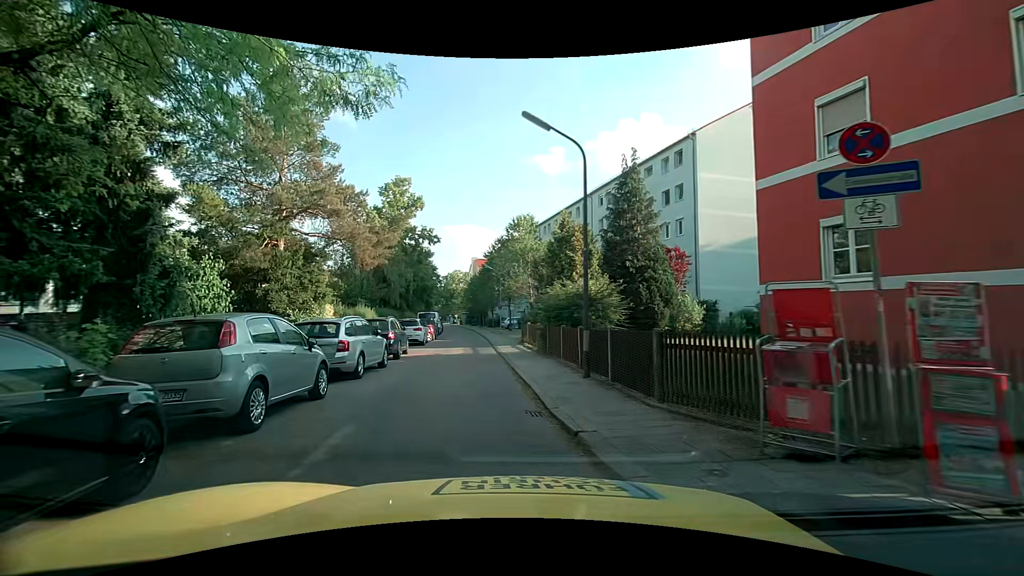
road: residential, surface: asphalt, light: Day
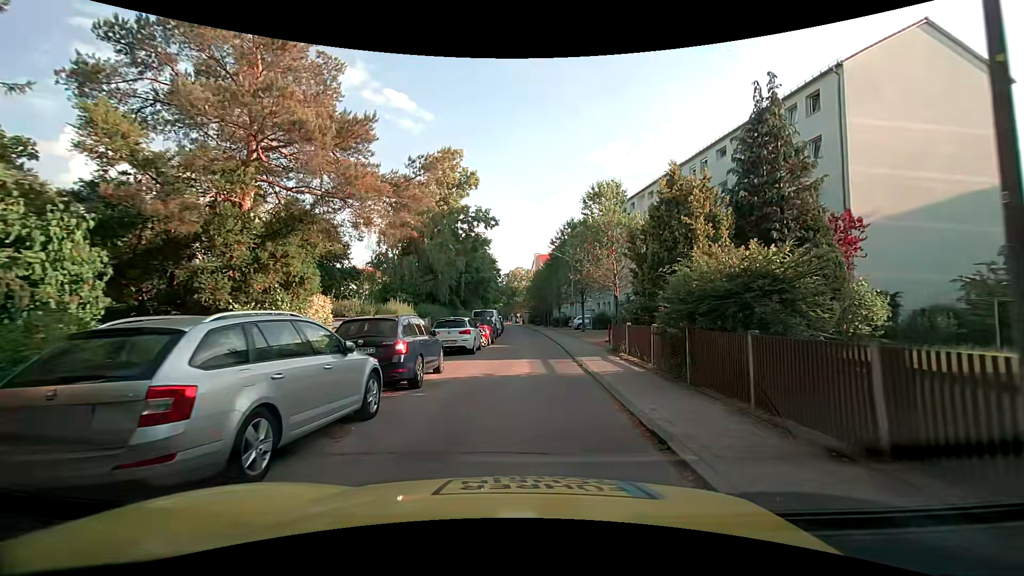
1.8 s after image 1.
(-0.9, +8.1) m; -5°
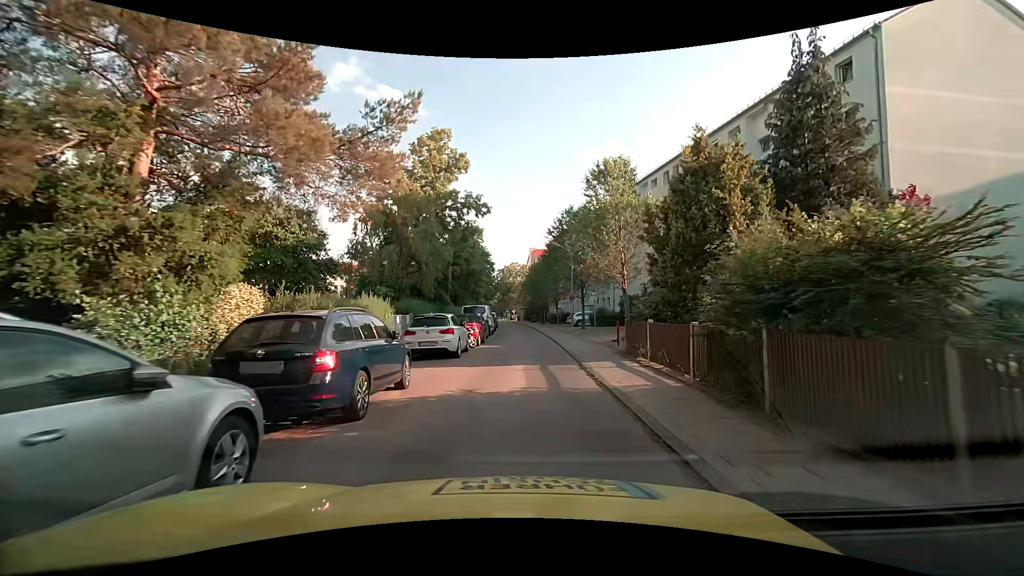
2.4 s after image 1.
(-0.1, +3.3) m; -1°
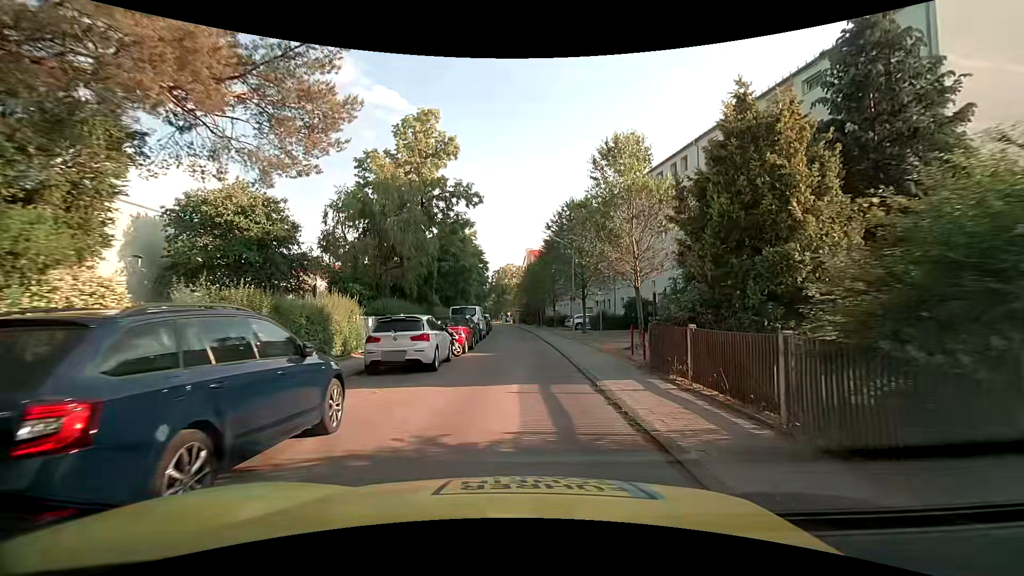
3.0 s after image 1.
(0.0, +3.4) m; +1°
